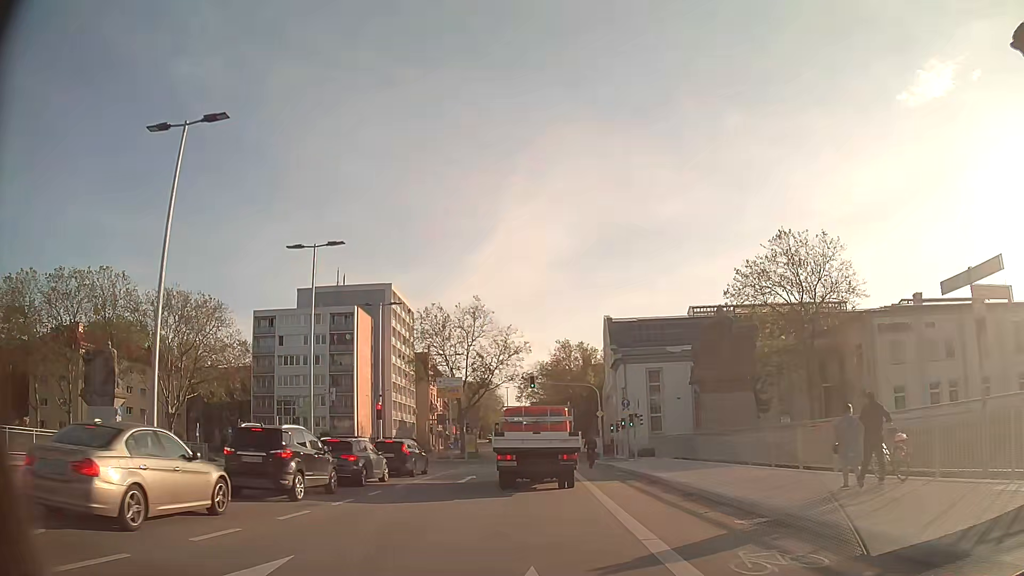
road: secondary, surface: asphalt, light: Day
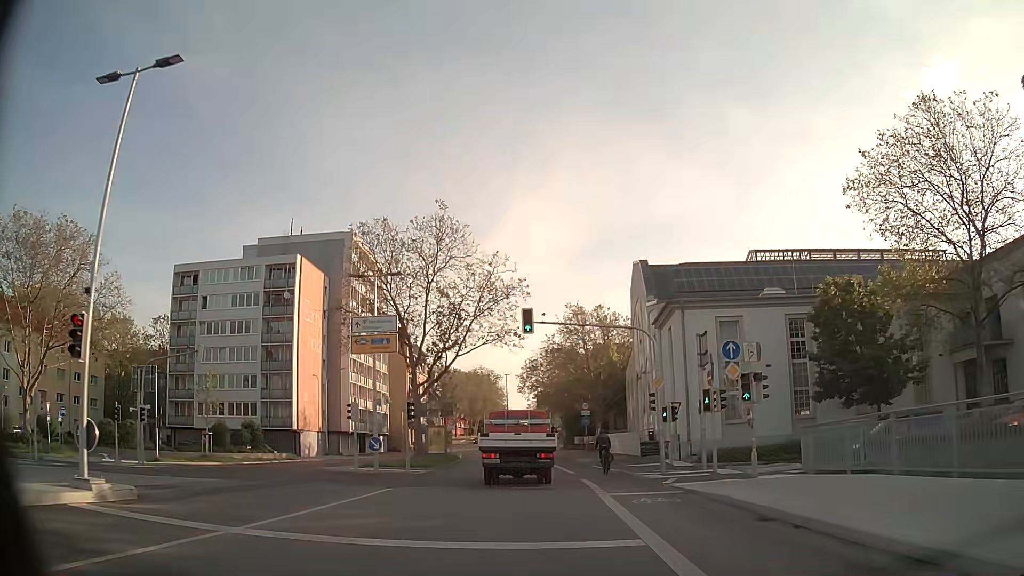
(-0.1, +24.1) m; -1°
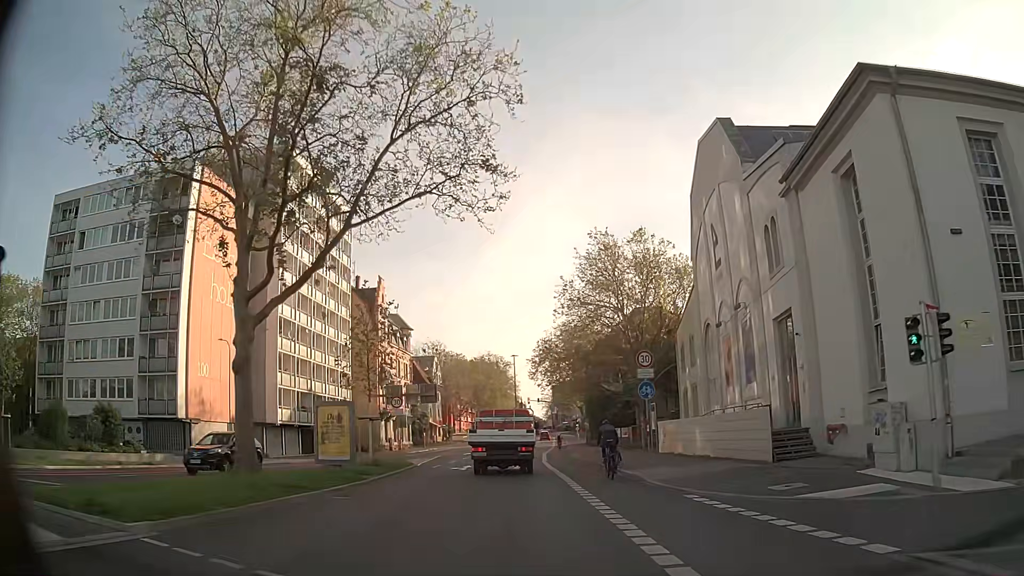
(+0.1, +24.2) m; -1°
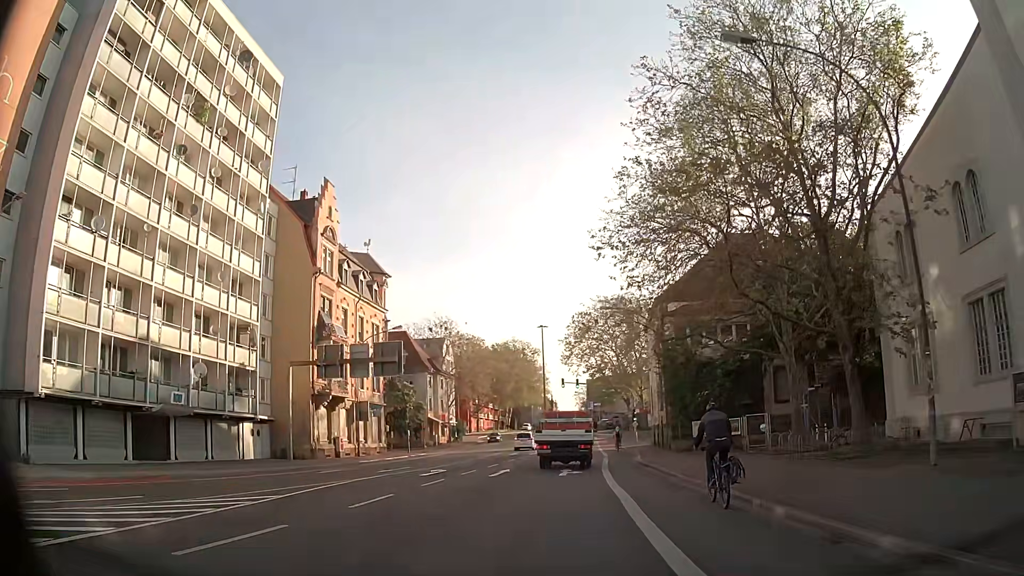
(-1.2, +30.3) m; -2°
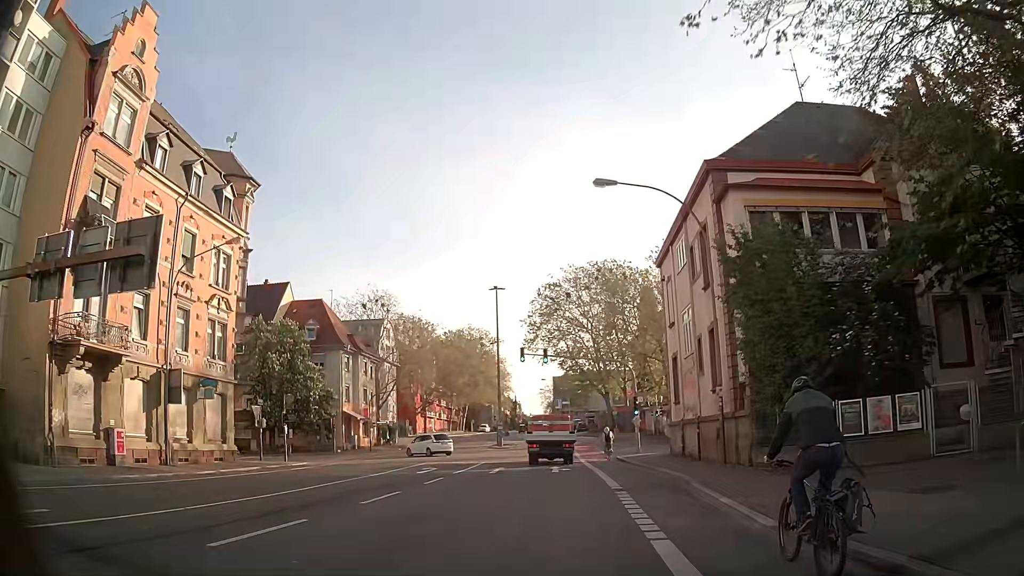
(+0.3, +23.0) m; +3°
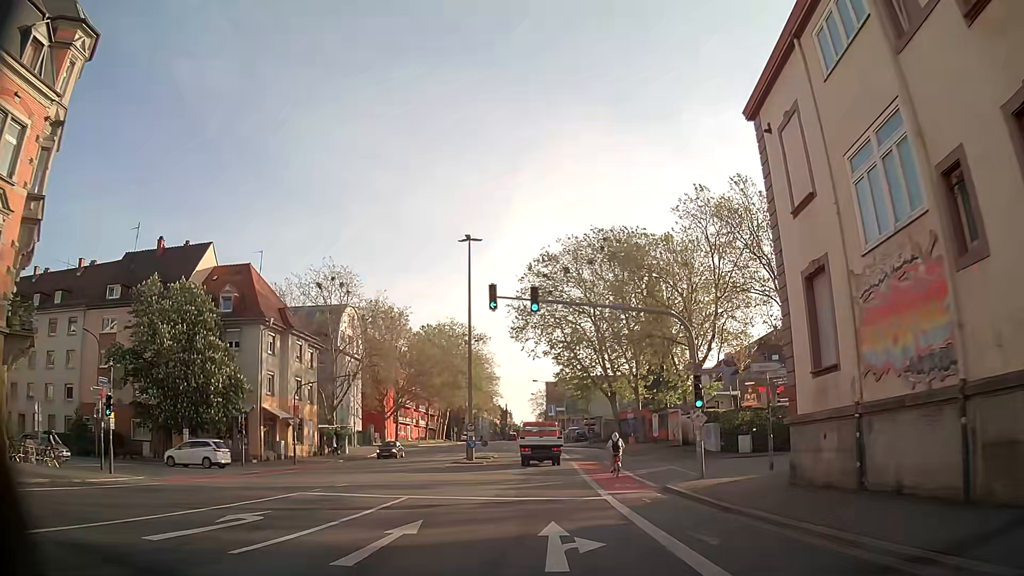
(-0.3, +18.2) m; -1°
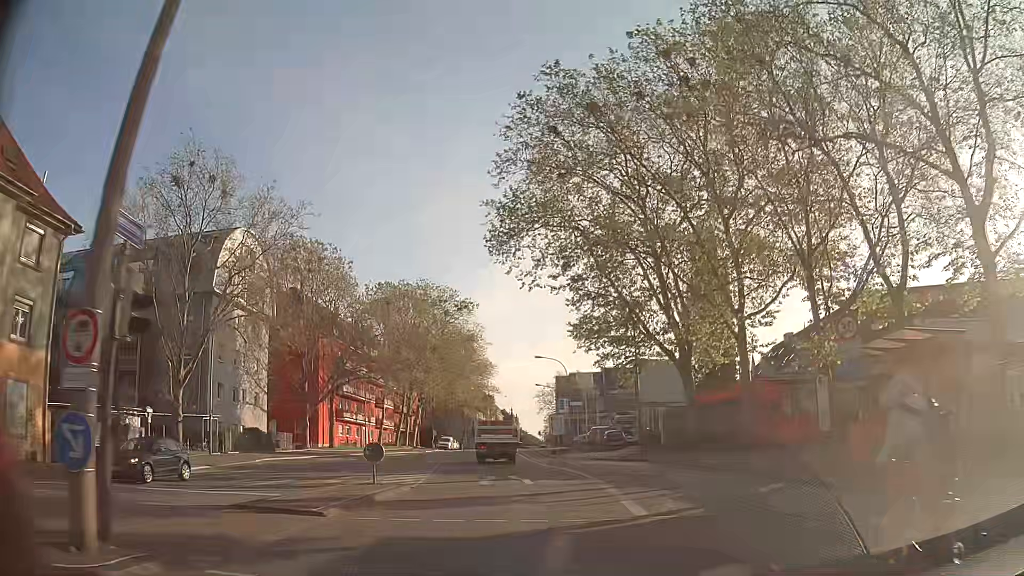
(0.0, +36.5) m; 0°
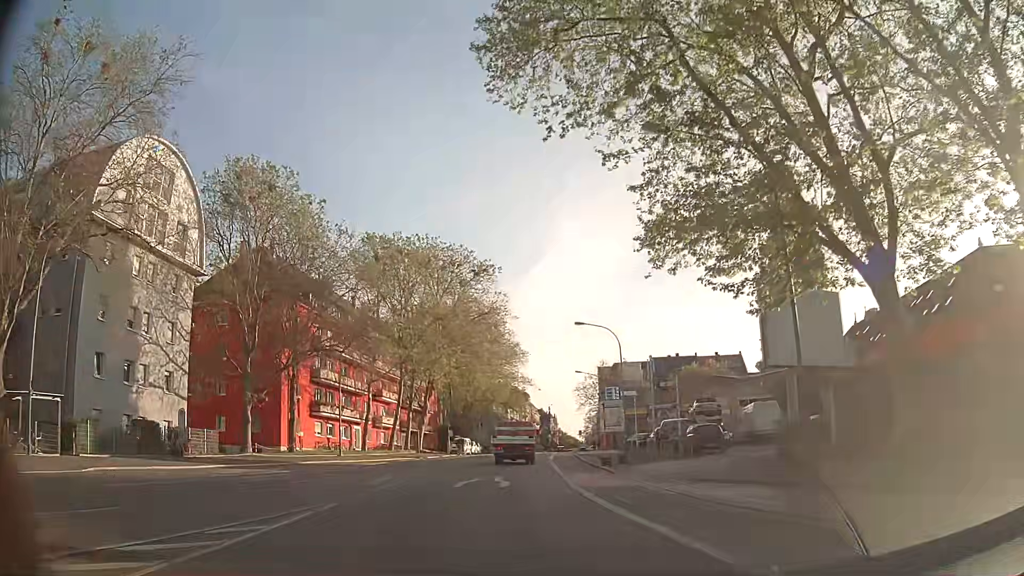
(-0.6, +20.8) m; -4°
(0, +10) (-1, +20) (-1, +30) (-1, +40) (-1, +50) (-1, +60) (-1, +70) (0, +80) (0, +90) (+1, +100) m
